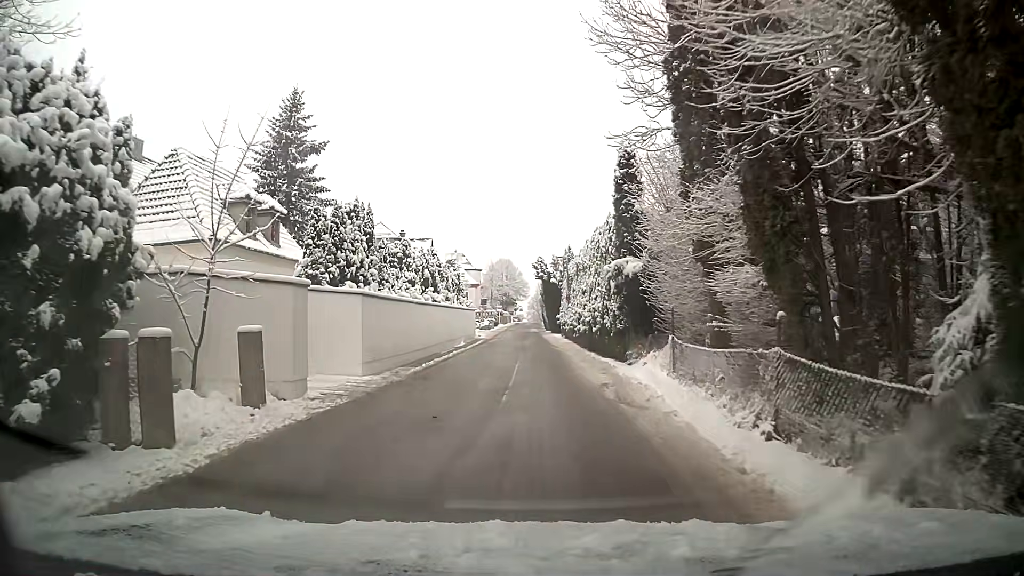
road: residential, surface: asphalt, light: Day
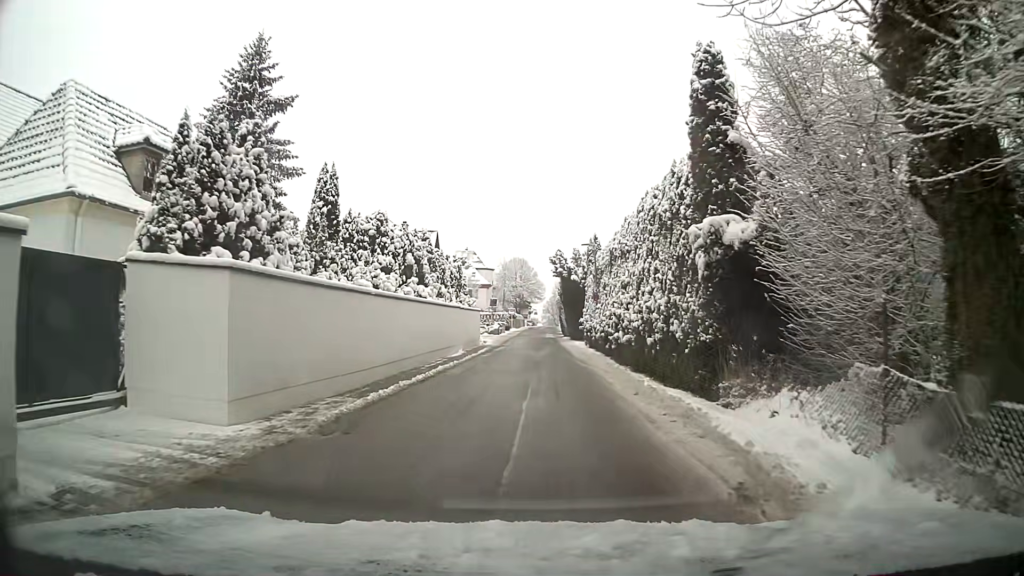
(-0.1, +8.3) m; -2°
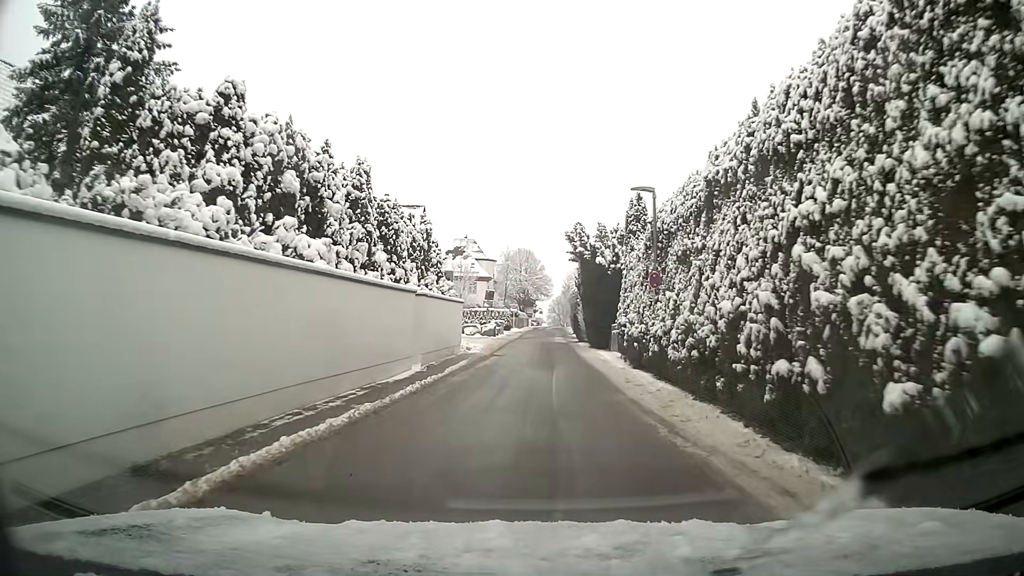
(0.0, +13.1) m; +1°
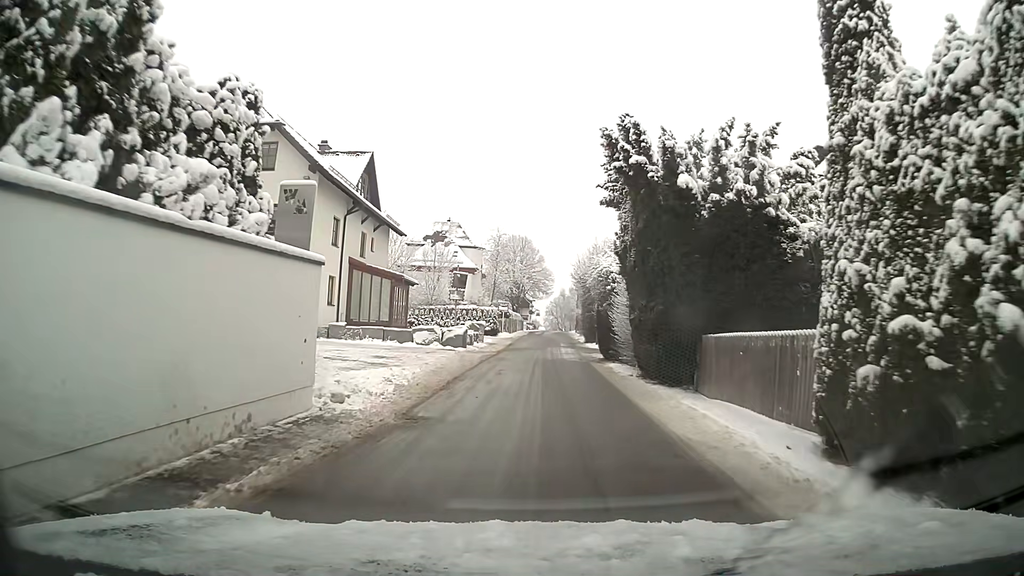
(+0.1, +18.2) m; +1°
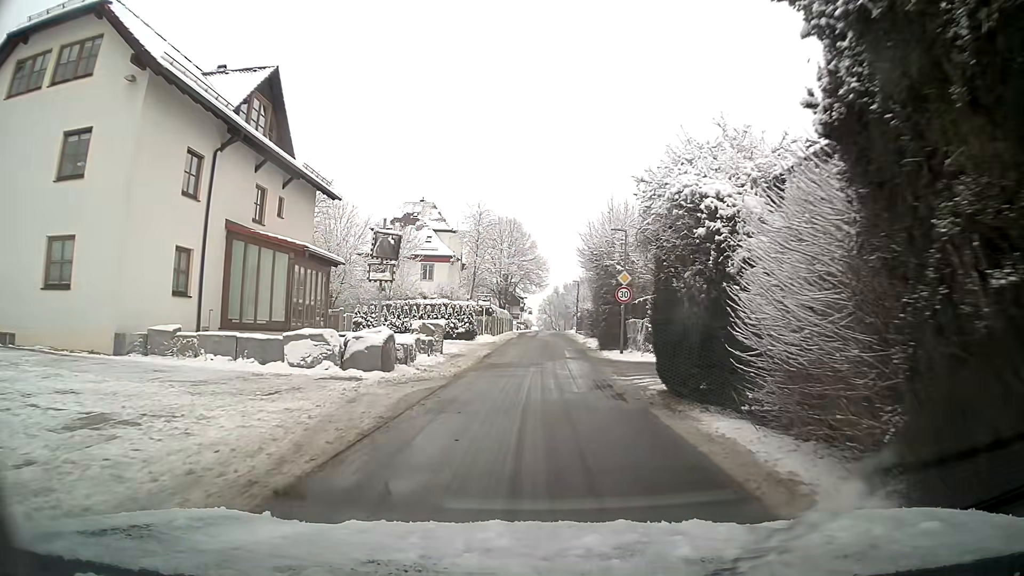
(+0.1, +14.0) m; +1°
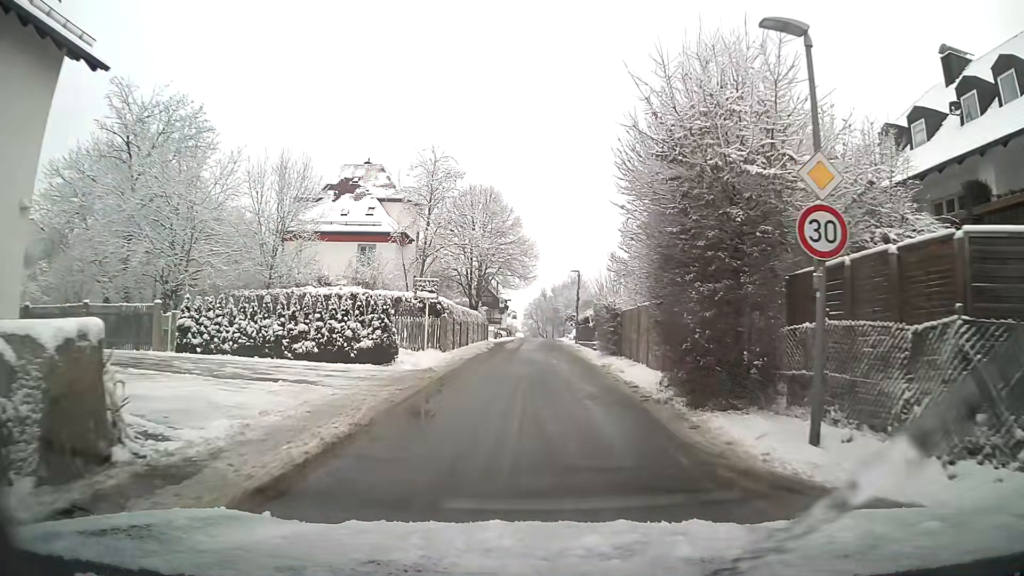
(+0.2, +18.7) m; +1°
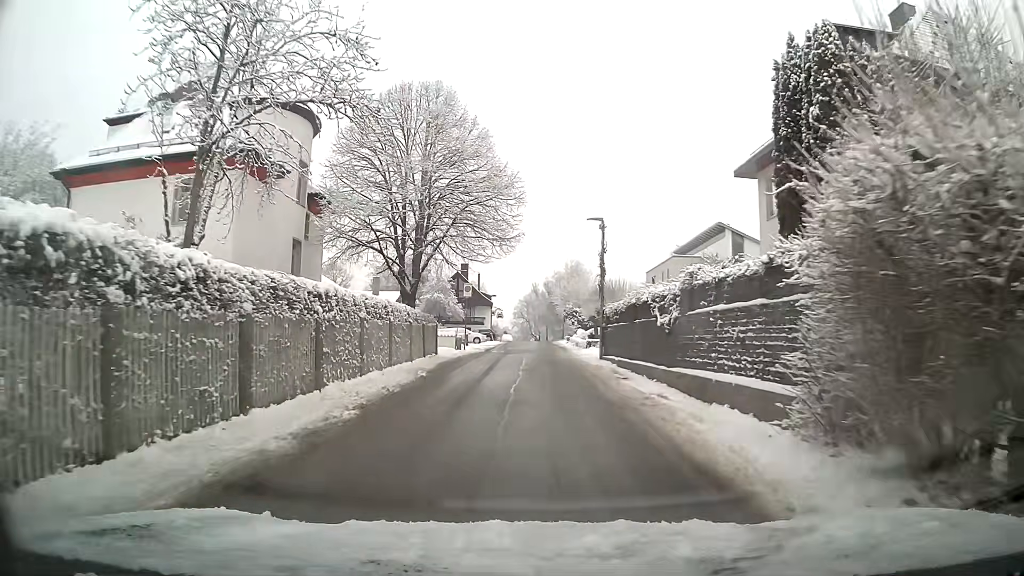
(+0.2, +22.9) m; 0°
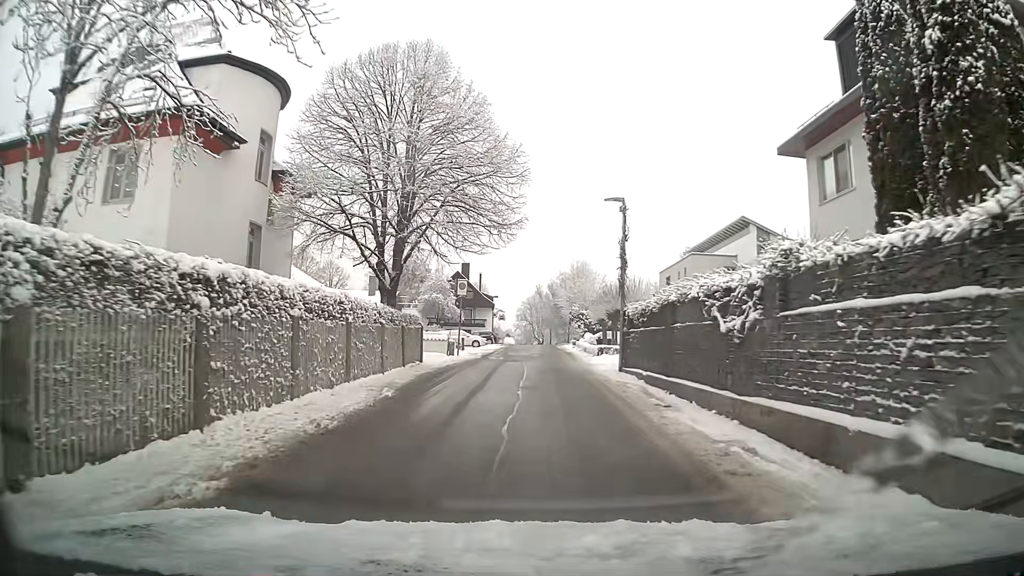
(0.0, +4.6) m; 0°
(0, +10) (0, +20) (0, +30) (0, +40) (+1, +50) (+1, +60) (+1, +70) (+2, +80) (+3, +90) (+3, +100) m
